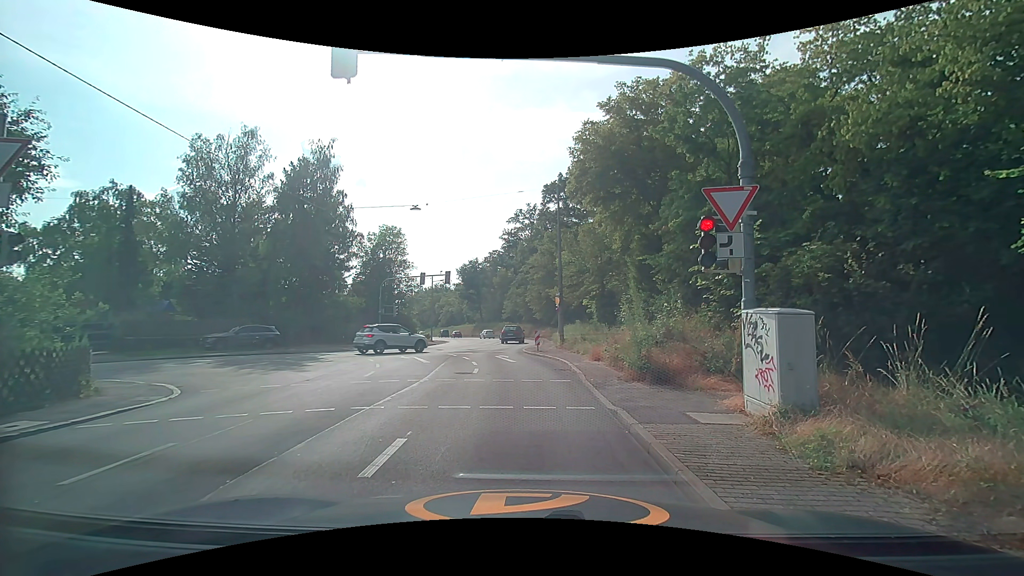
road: tertiary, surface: asphalt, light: Day
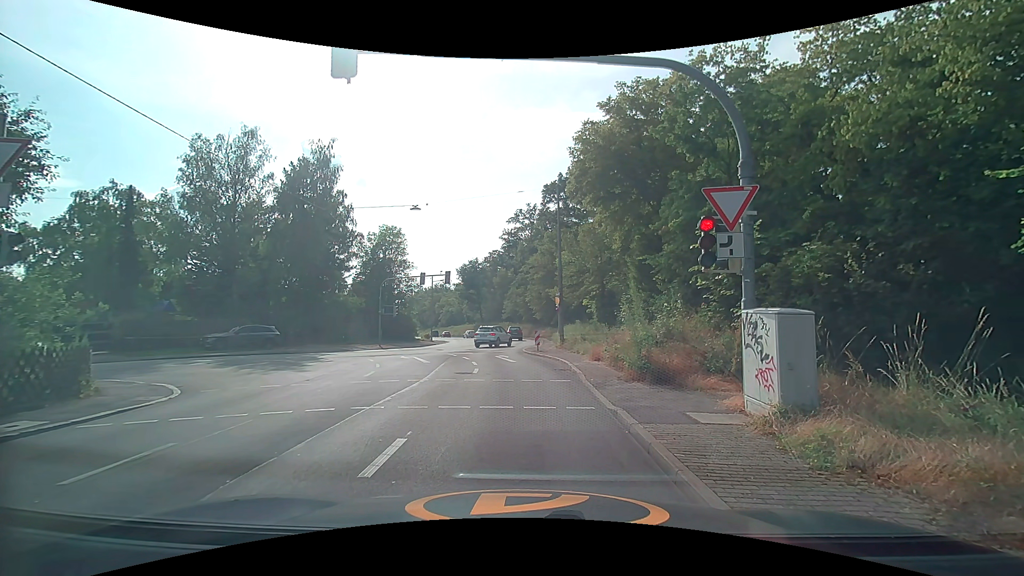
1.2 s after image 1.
(0.0, 0.0) m; 0°
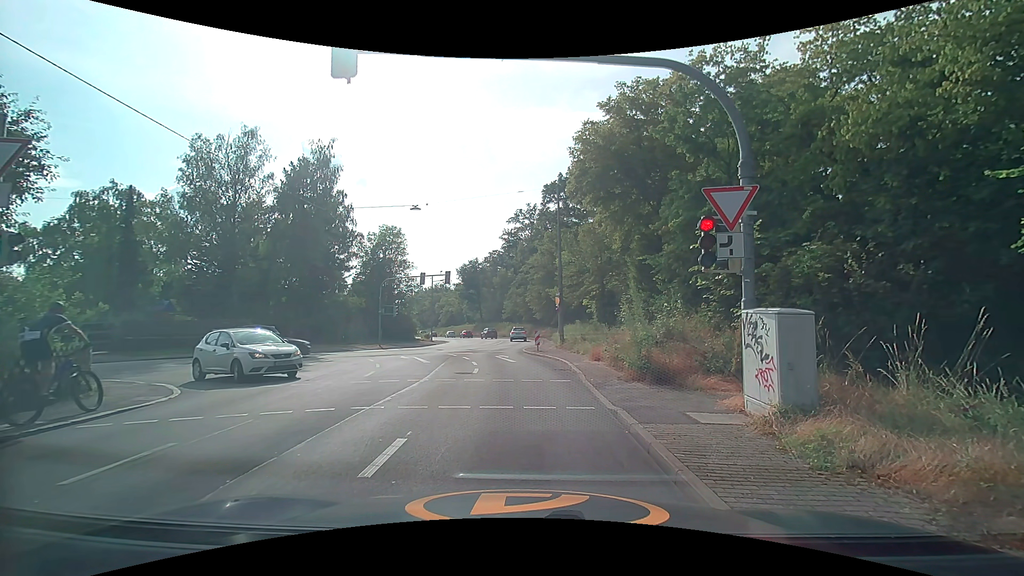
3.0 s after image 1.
(0.0, 0.0) m; 0°
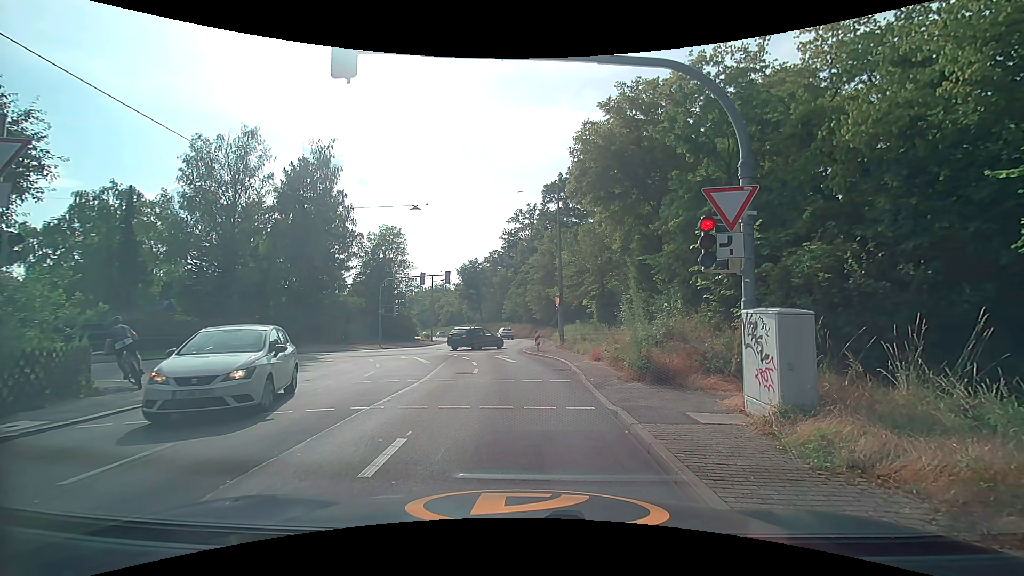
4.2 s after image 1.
(0.0, 0.0) m; 0°
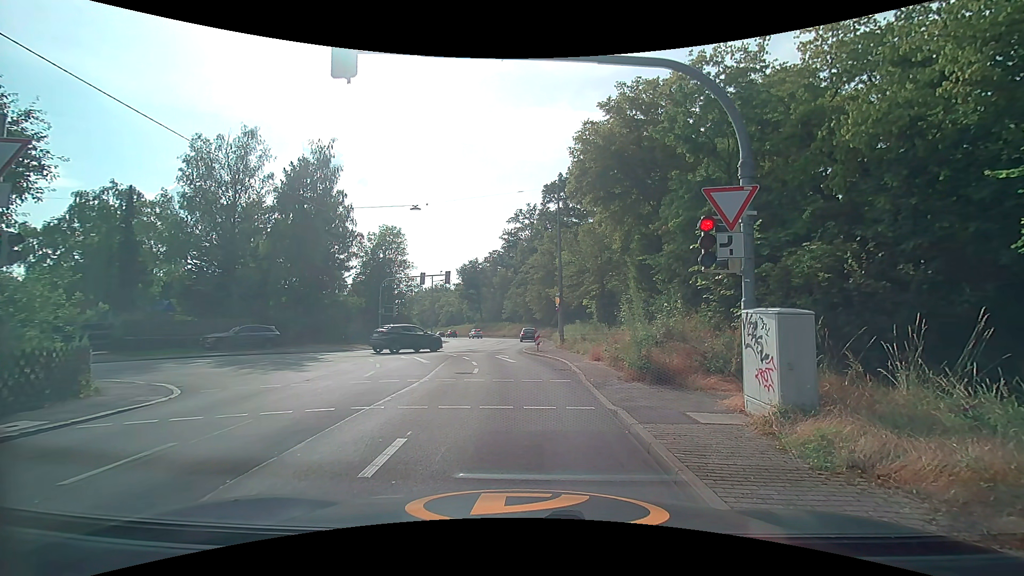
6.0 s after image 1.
(0.0, 0.0) m; 0°
